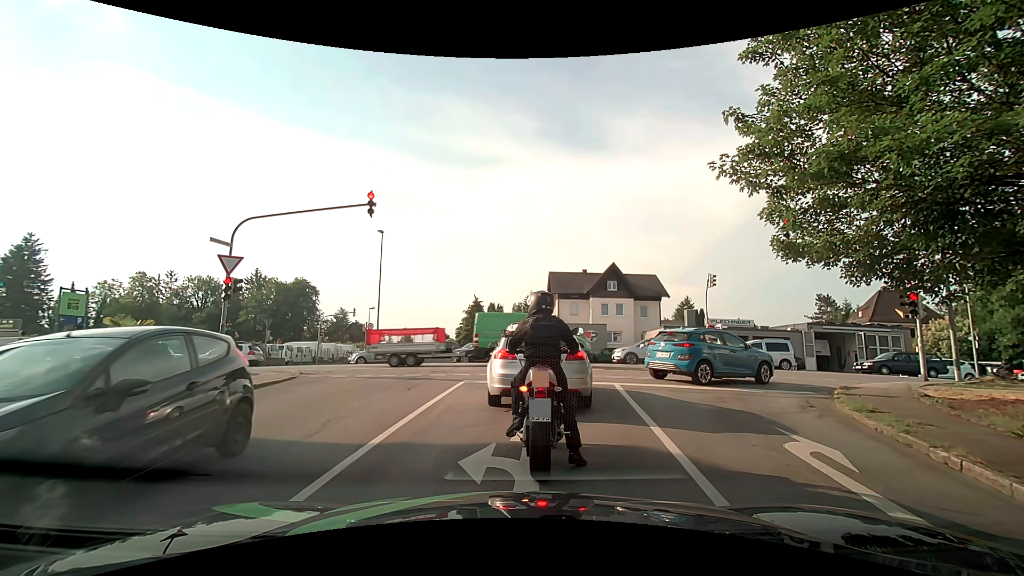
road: residential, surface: asphalt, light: Day
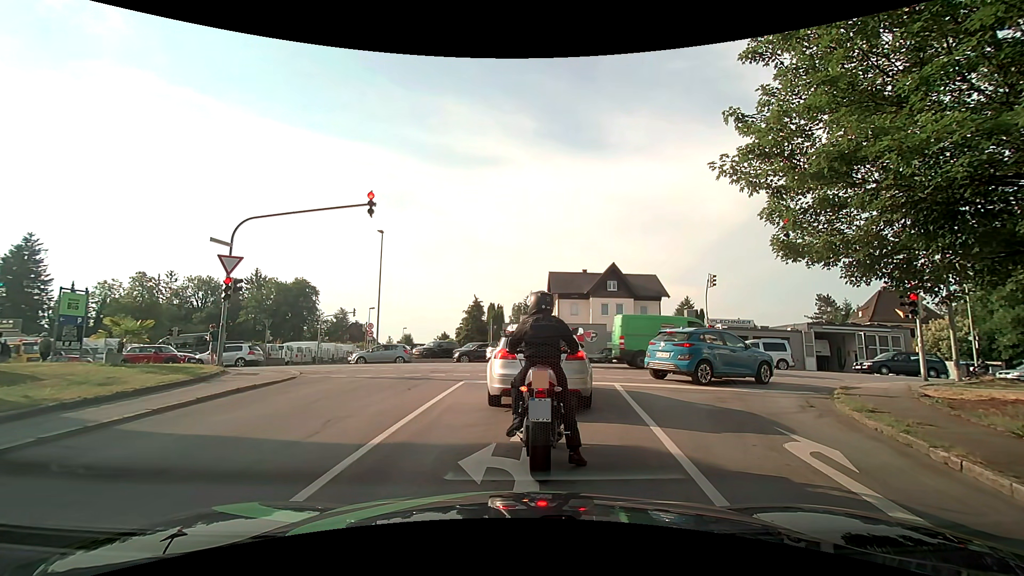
(0.0, 0.0) m; 0°
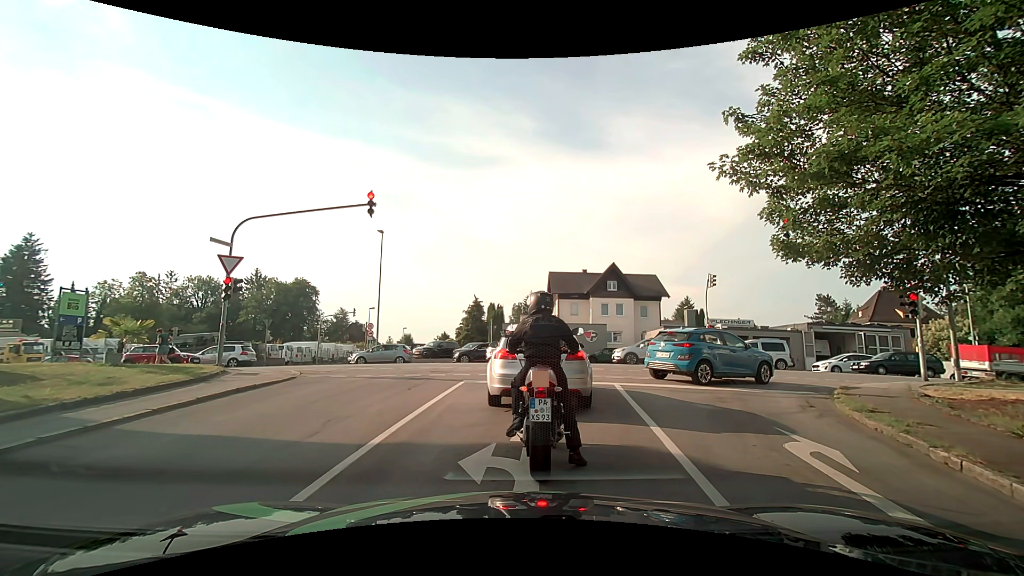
(0.0, 0.0) m; 0°
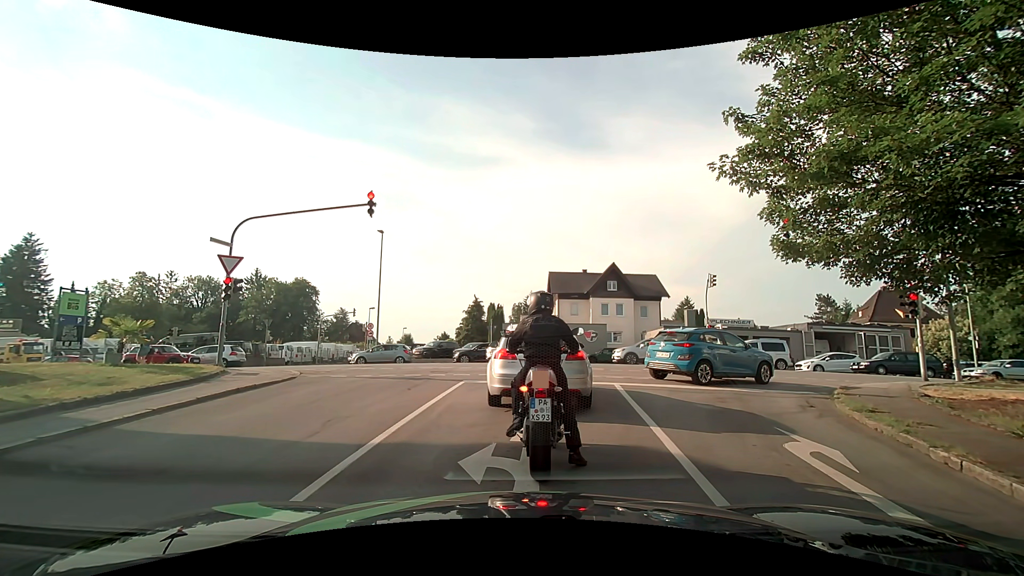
(0.0, 0.0) m; 0°
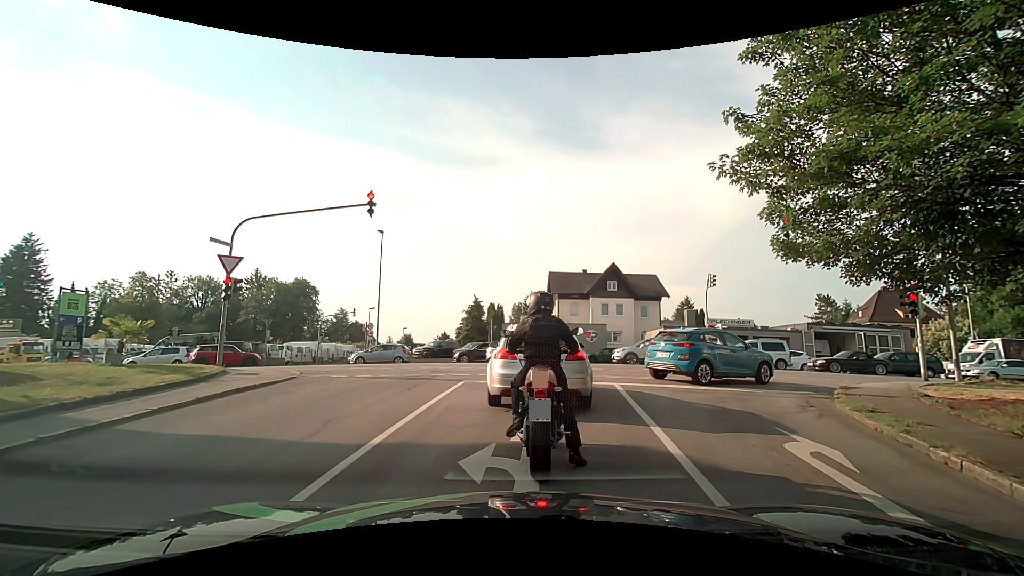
(0.0, 0.0) m; 0°
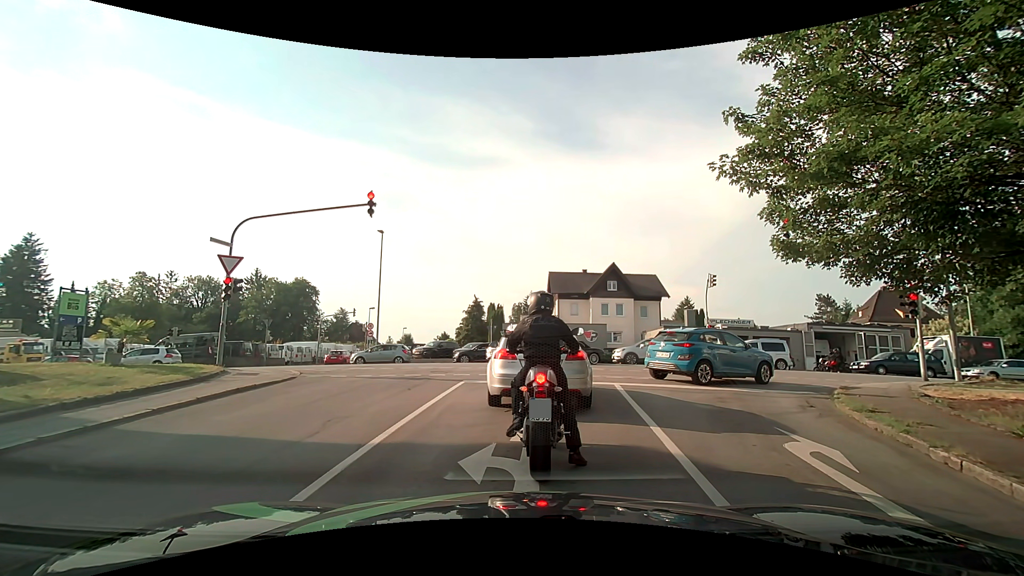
(0.0, 0.0) m; 0°
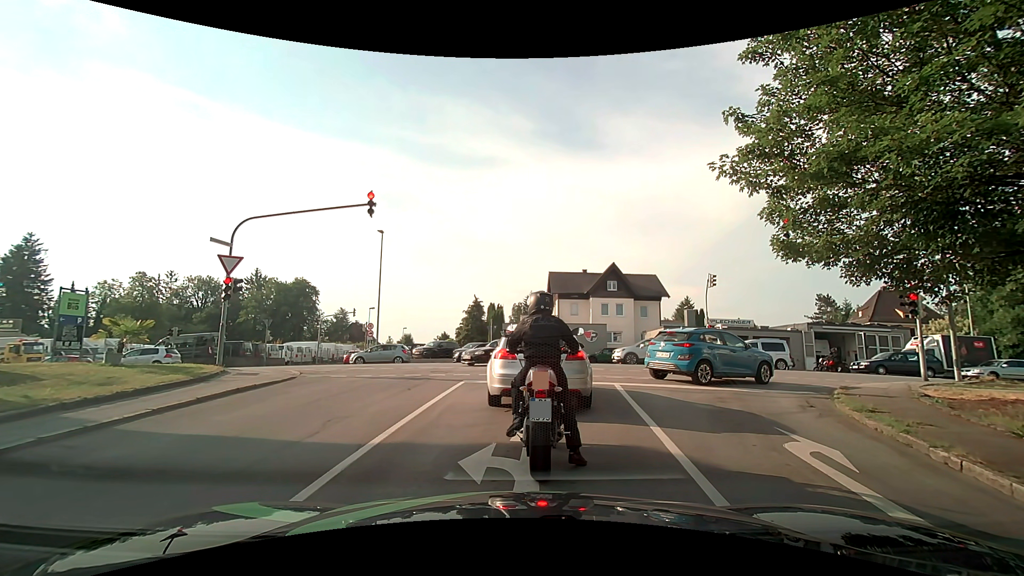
(0.0, 0.0) m; 0°
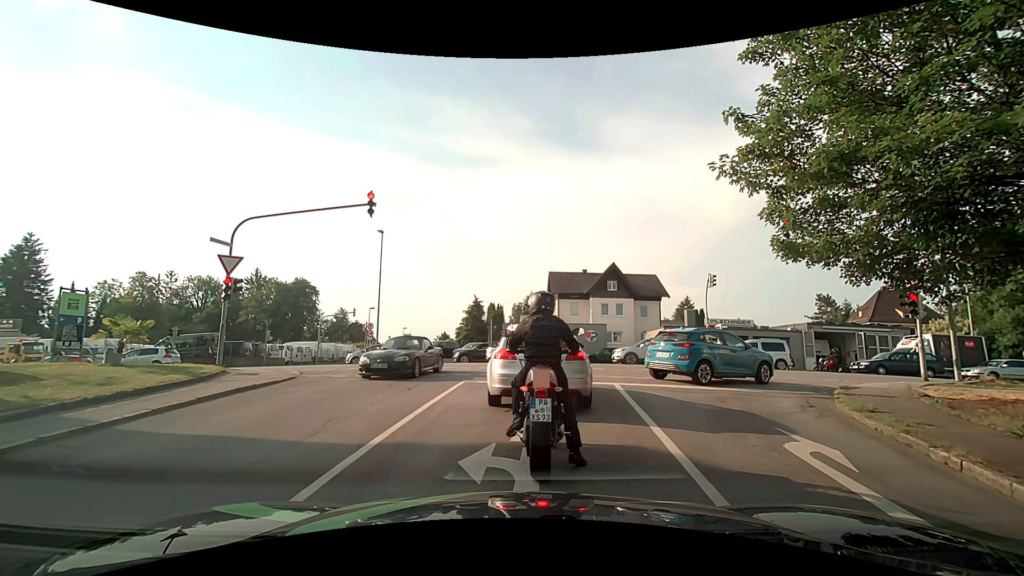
(0.0, 0.0) m; 0°
(0, +10) (+1, +20) (-2, +29) (-11, +33) (-21, +34) (-31, +35) (-41, +35) (-51, +36) (-61, +36) (-71, +36) m
